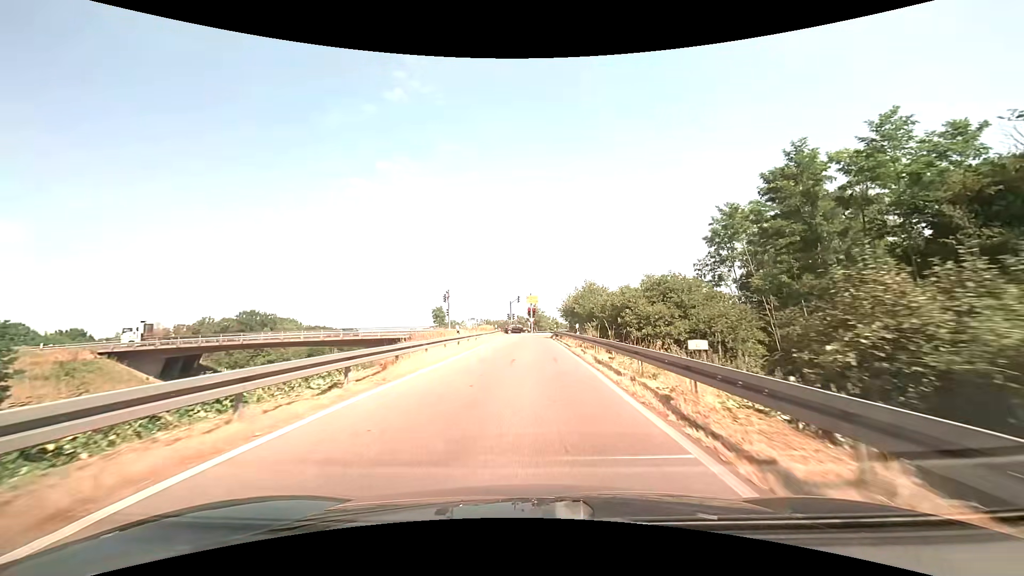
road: trunk_link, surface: asphalt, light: Day
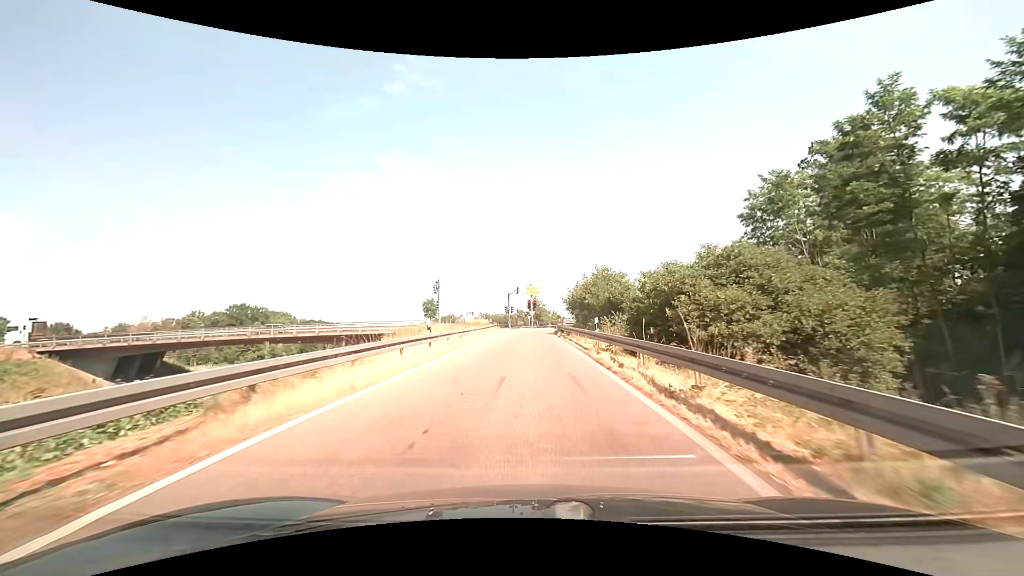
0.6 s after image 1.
(0.0, +7.8) m; 0°
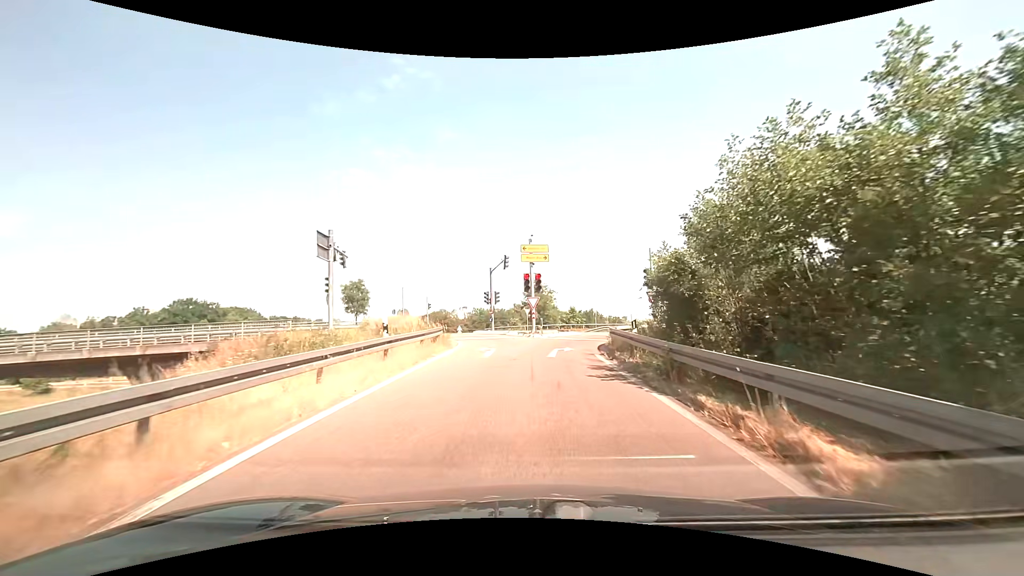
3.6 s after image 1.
(0.0, +33.9) m; 0°
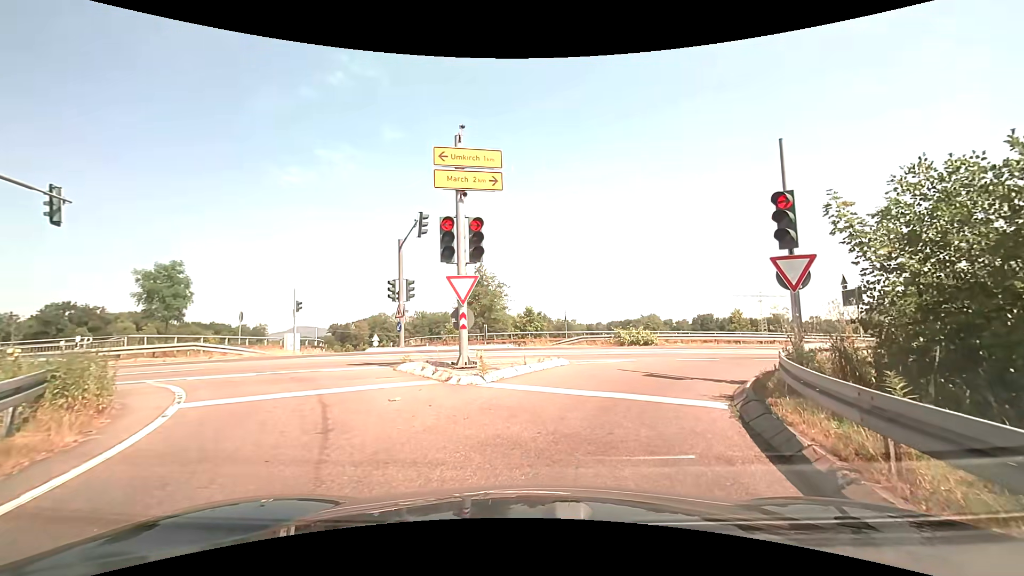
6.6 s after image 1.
(+0.5, +17.4) m; +7°
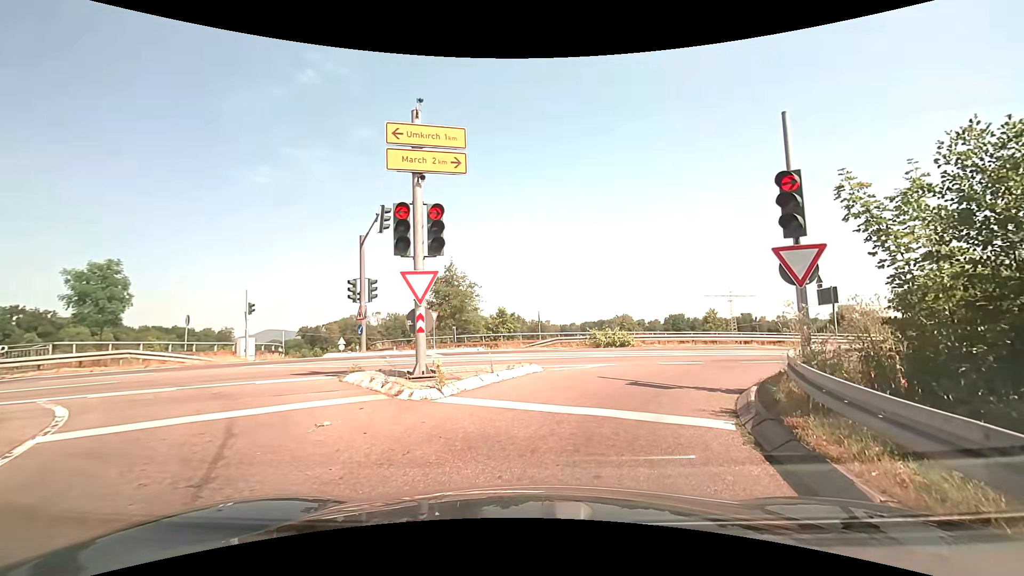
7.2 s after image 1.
(0.0, +1.5) m; +2°
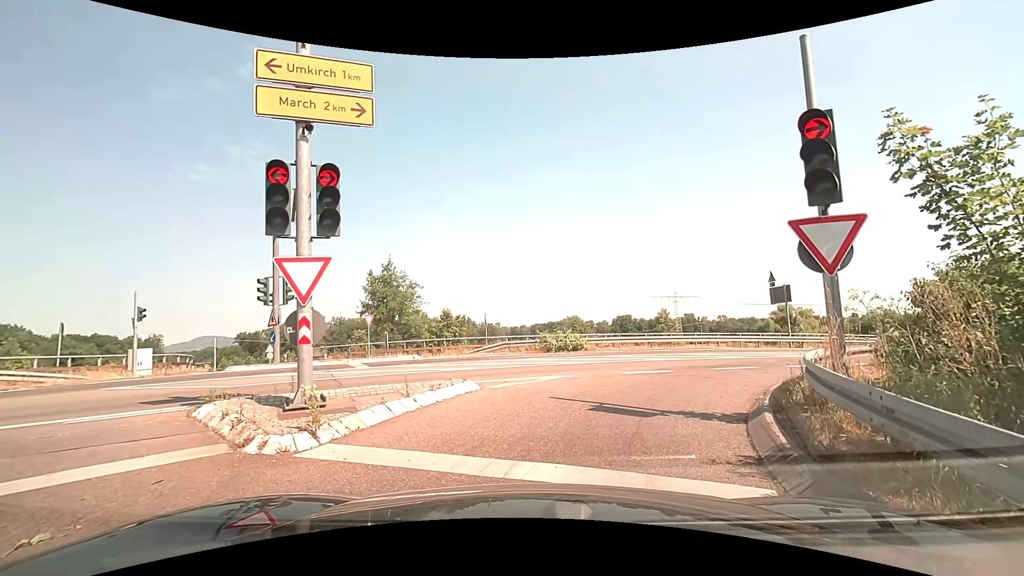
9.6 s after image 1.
(+0.2, +2.6) m; +5°
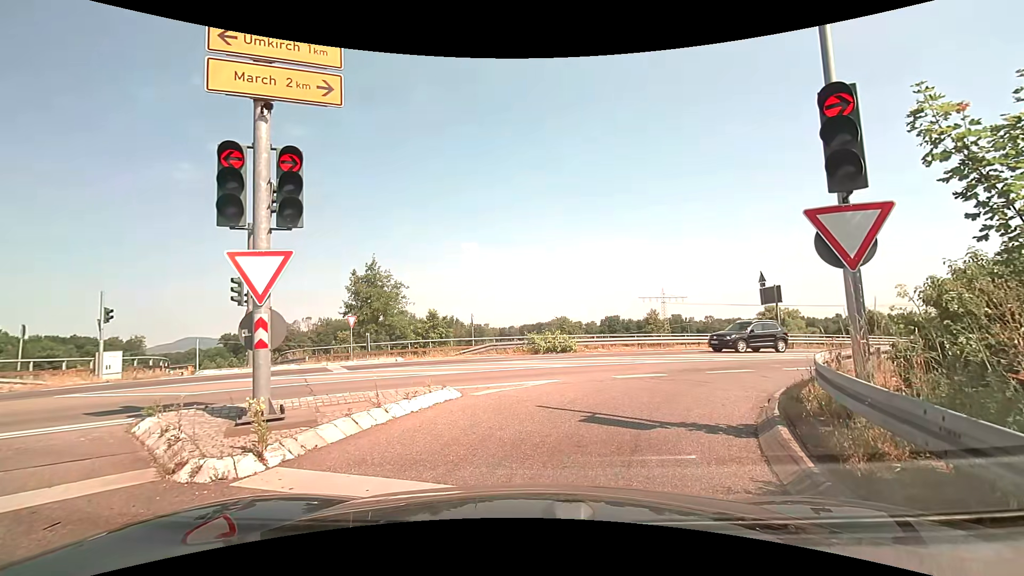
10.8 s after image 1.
(0.0, +0.8) m; 0°
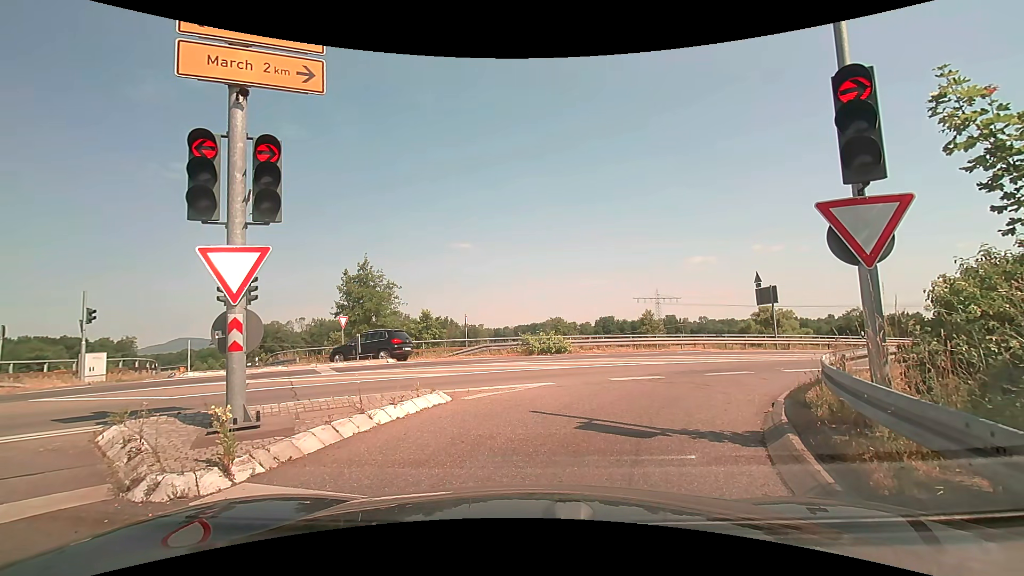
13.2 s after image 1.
(0.0, +0.5) m; 0°
(+2, +10) (+8, +18) (+16, +23) (+25, +28) (+33, +33) (+42, +38) (+51, +43) (+60, +48) (+68, +52) (+77, +57) m
